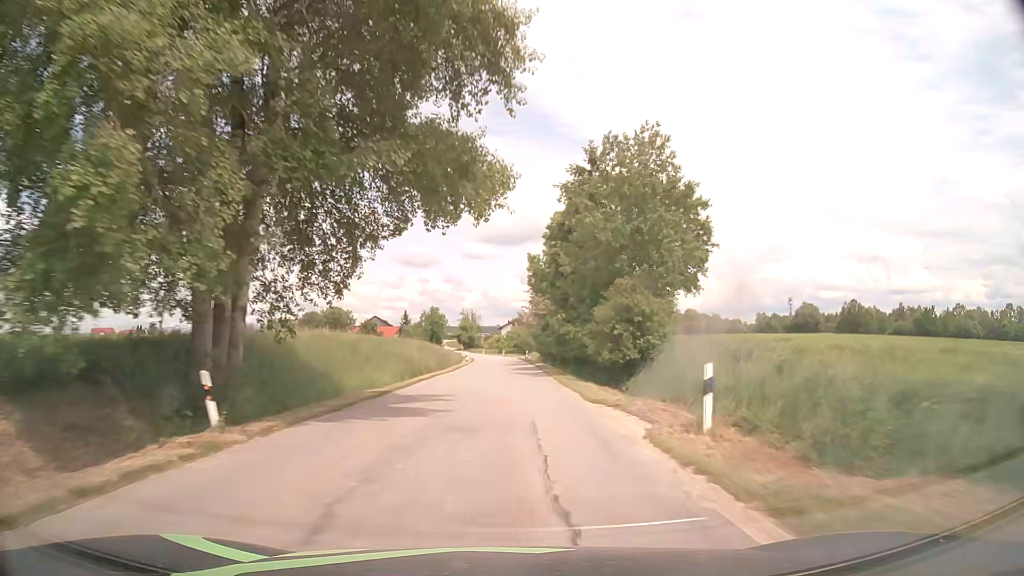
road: tertiary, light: Day
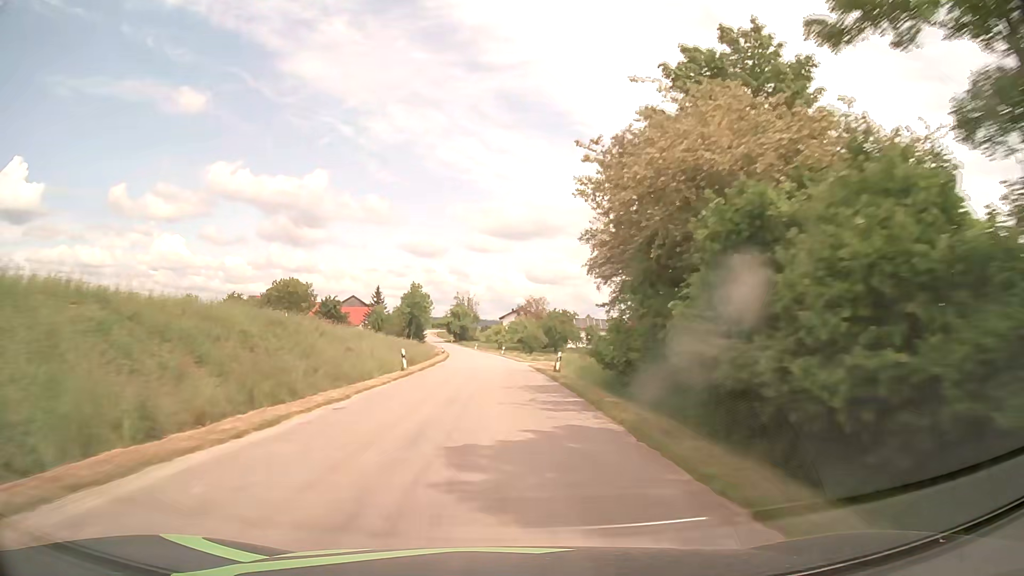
(+0.1, +47.7) m; 0°
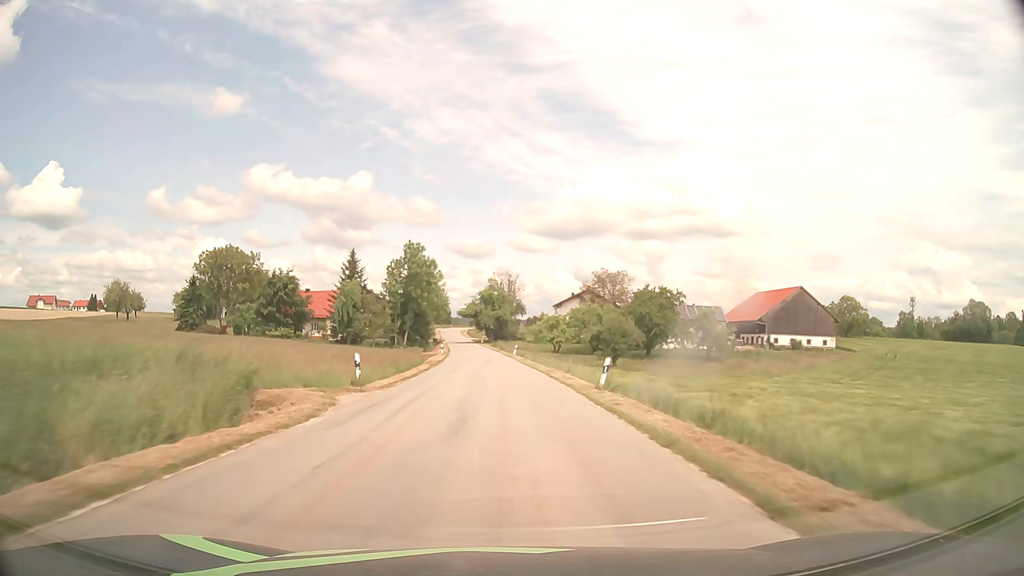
(-1.6, +61.2) m; -4°
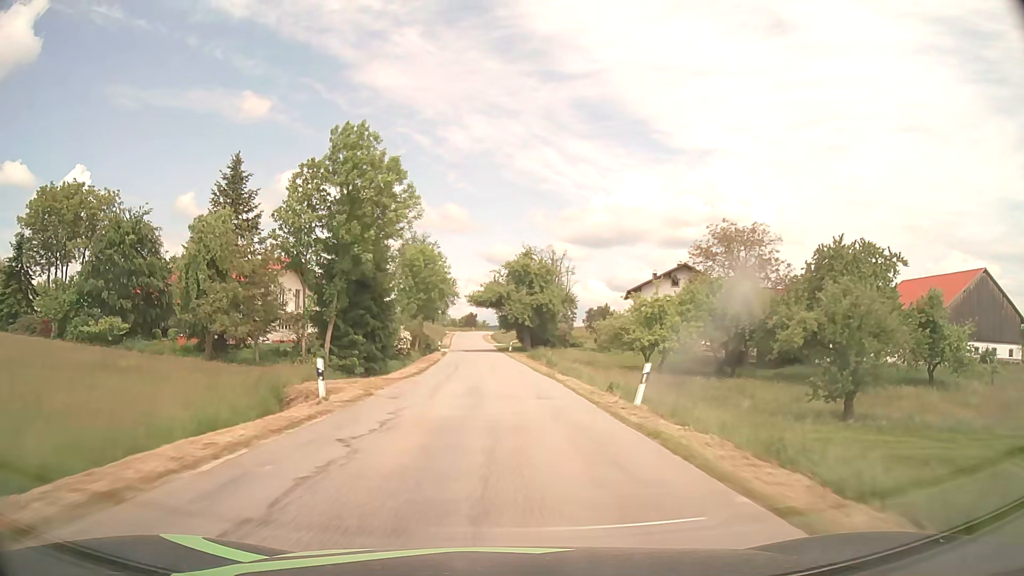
(-1.4, +49.6) m; -3°
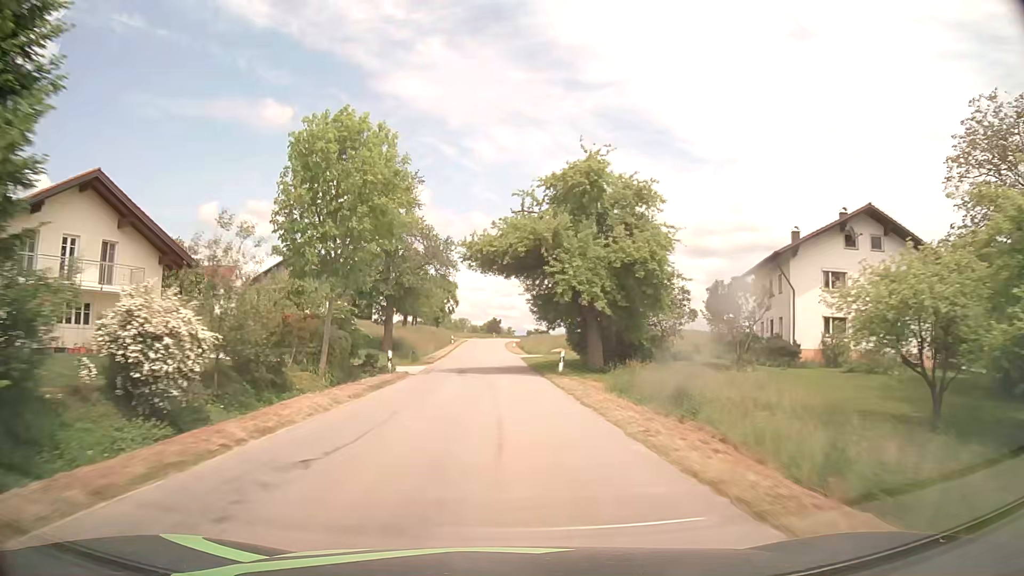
(-0.6, +37.2) m; -2°
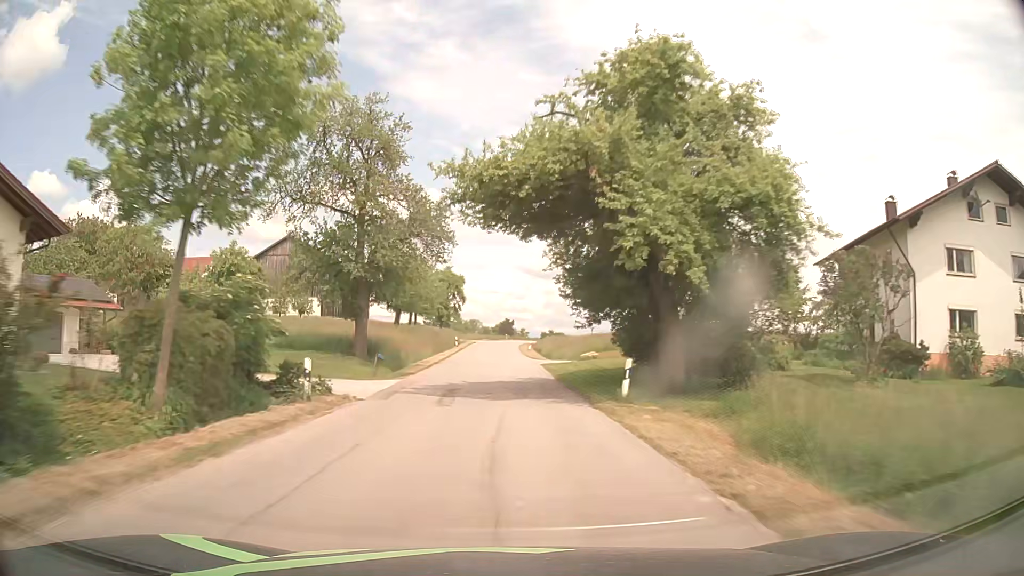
(-0.2, +12.4) m; -2°
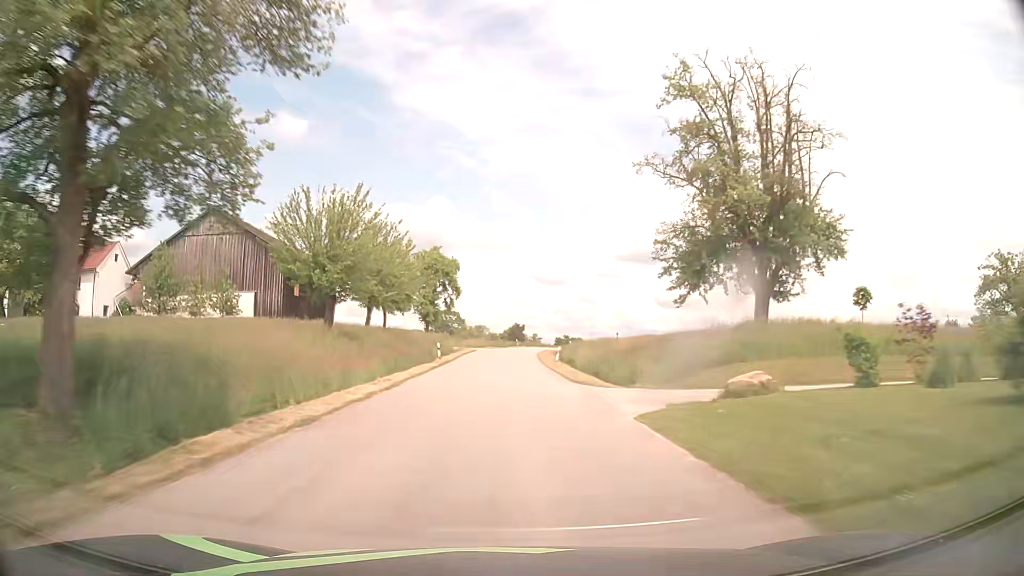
(-0.2, +24.6) m; 0°
